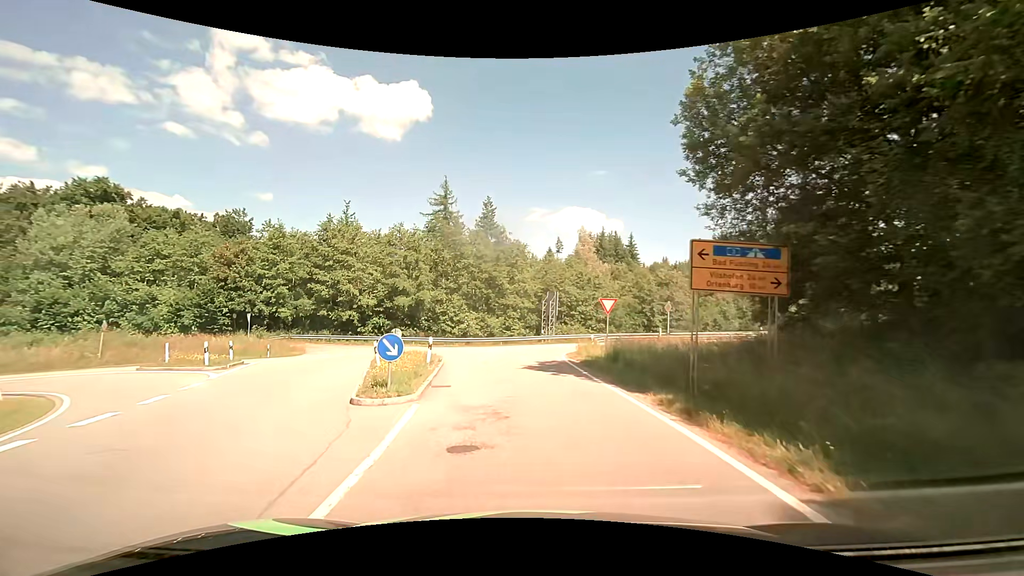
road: secondary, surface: asphalt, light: Day
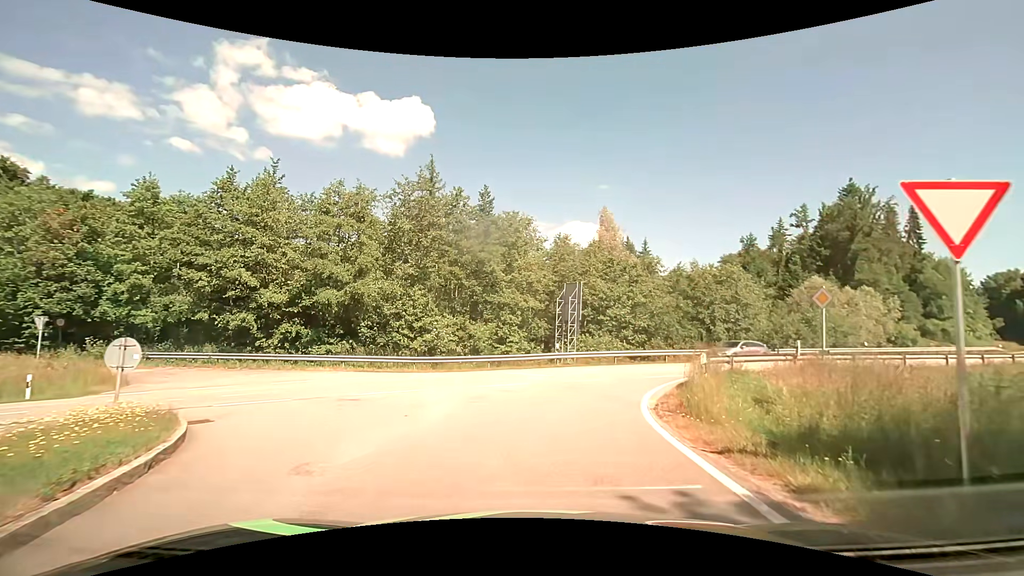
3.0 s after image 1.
(-0.1, +18.0) m; 0°
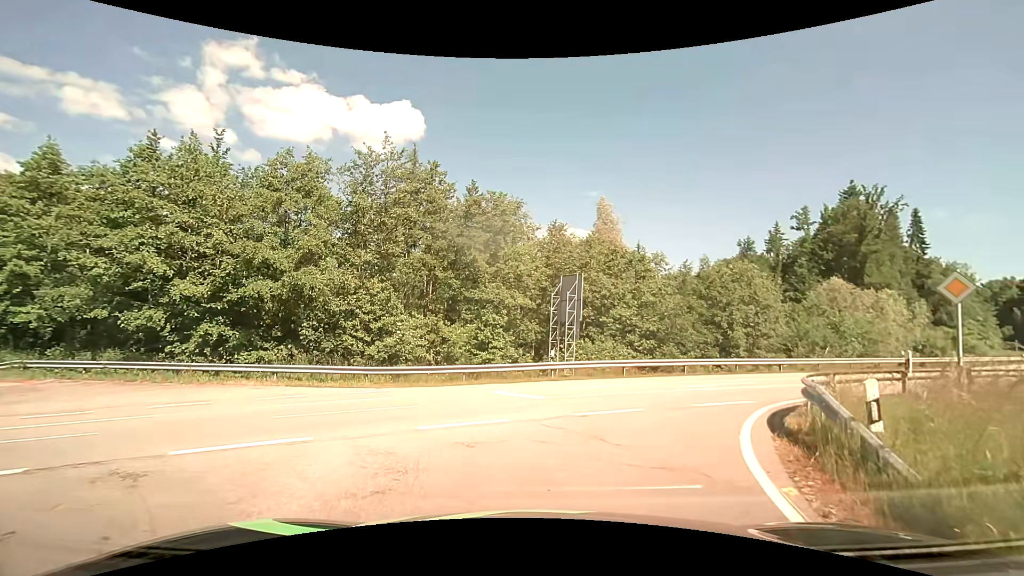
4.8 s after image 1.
(0.0, +5.9) m; +1°
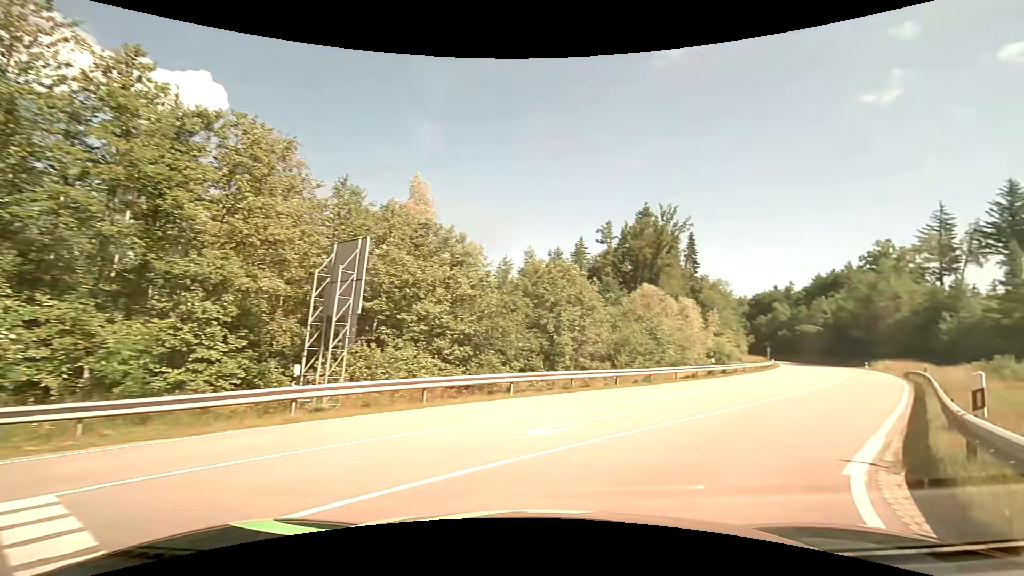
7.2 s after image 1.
(+1.2, +9.4) m; +19°
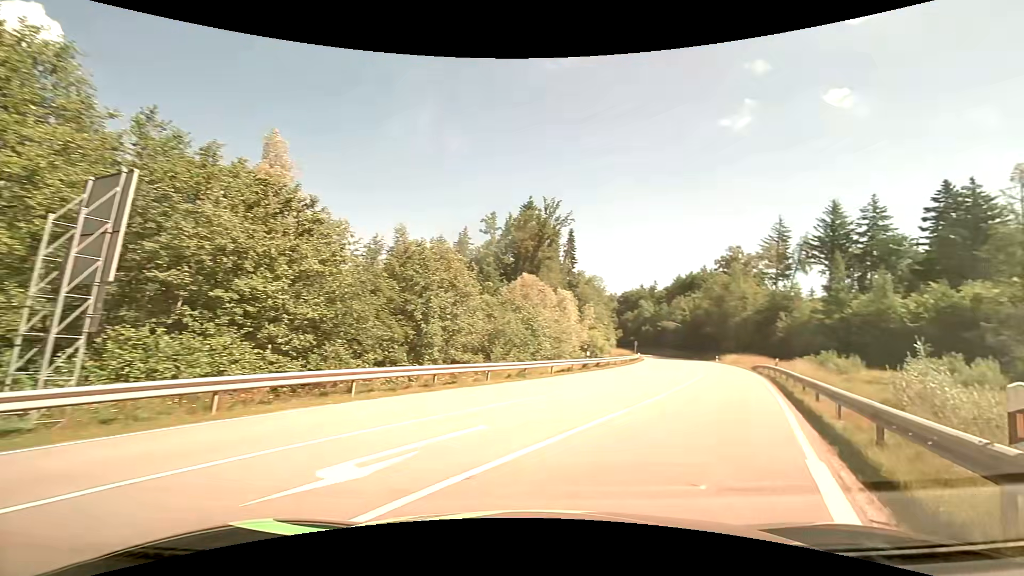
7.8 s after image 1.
(+0.4, +3.5) m; +13°
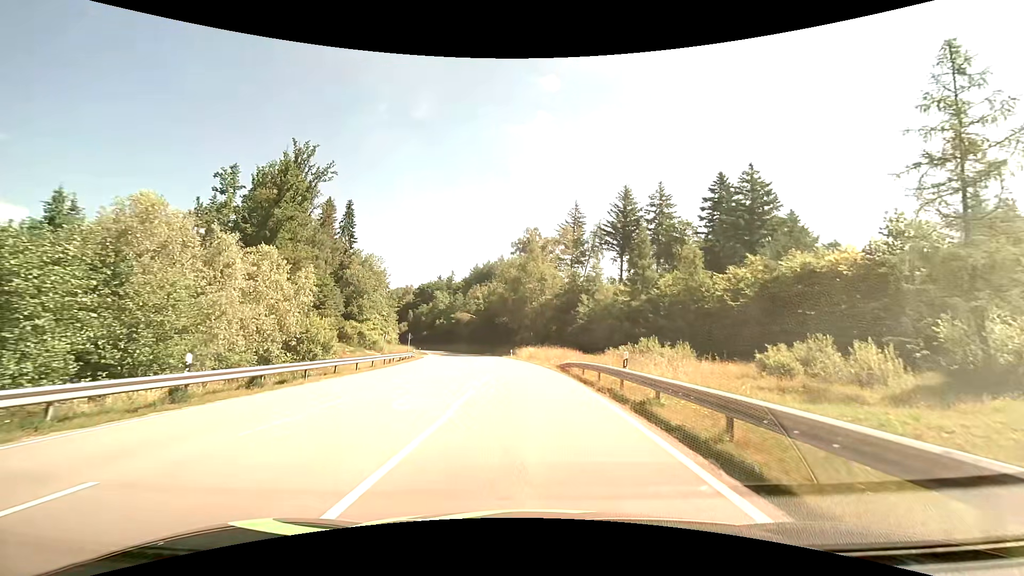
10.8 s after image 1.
(+8.0, +20.8) m; +25°
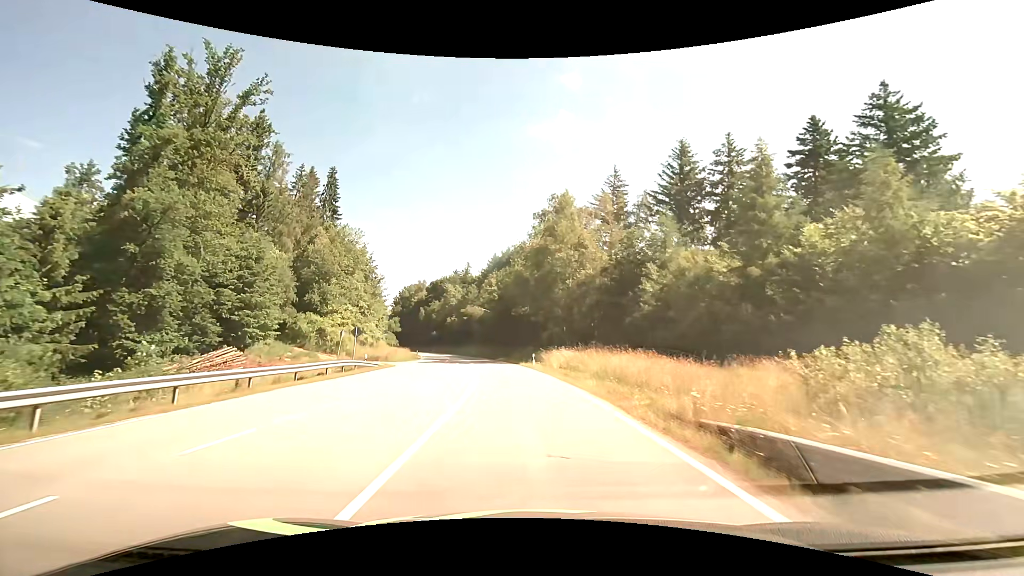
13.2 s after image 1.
(-0.9, +24.9) m; -3°
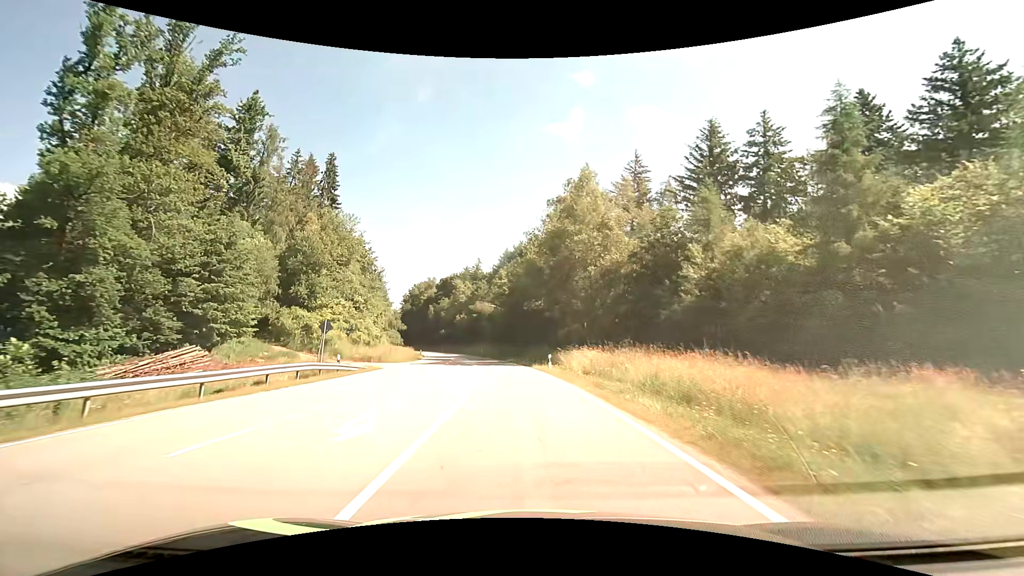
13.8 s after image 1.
(-0.1, +7.3) m; -2°
(0, +10) (-1, +20) (-2, +30) (-3, +40) (-4, +50) (-6, +60) (-8, +69) (-10, +79) (-13, +89) (-15, +98) m
